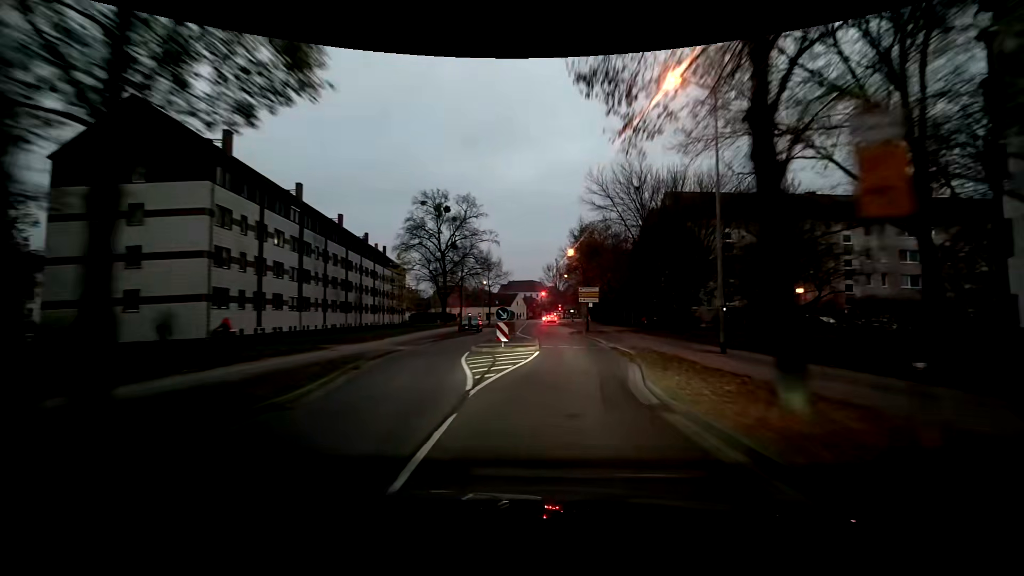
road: residential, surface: asphalt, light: Dusk
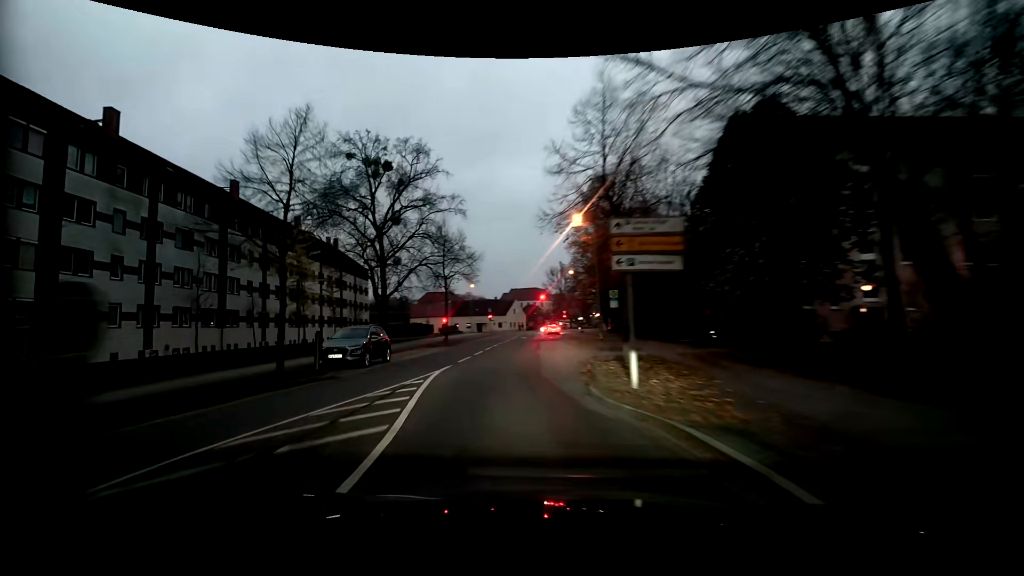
(+1.4, +25.2) m; -2°
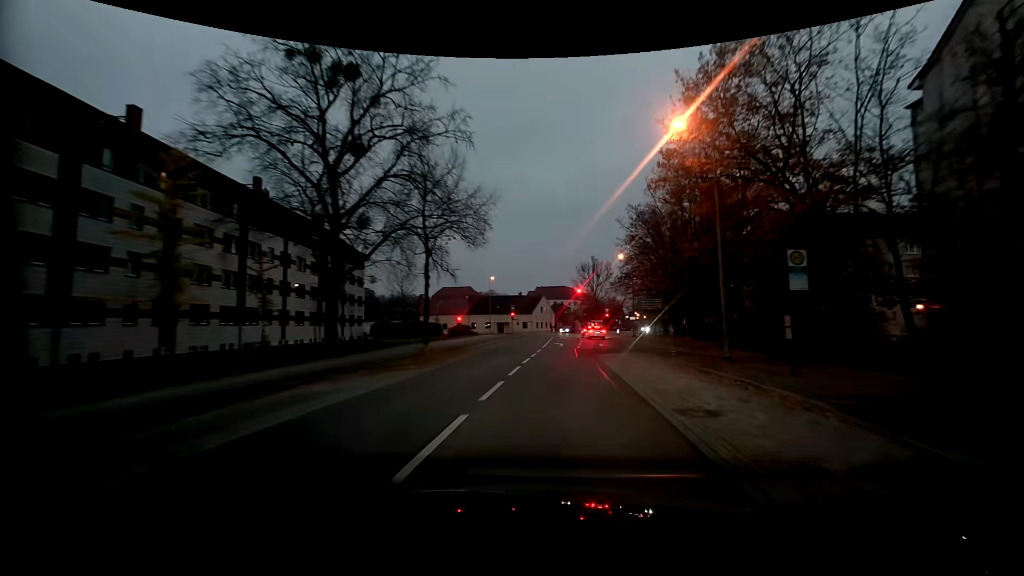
(-1.1, +18.5) m; -1°
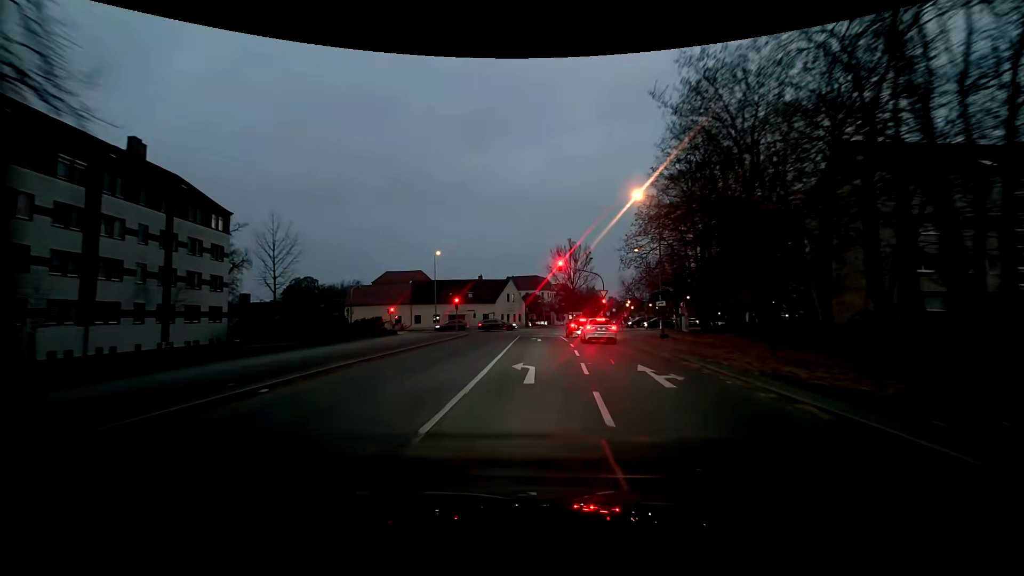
(+1.0, +26.1) m; +3°
